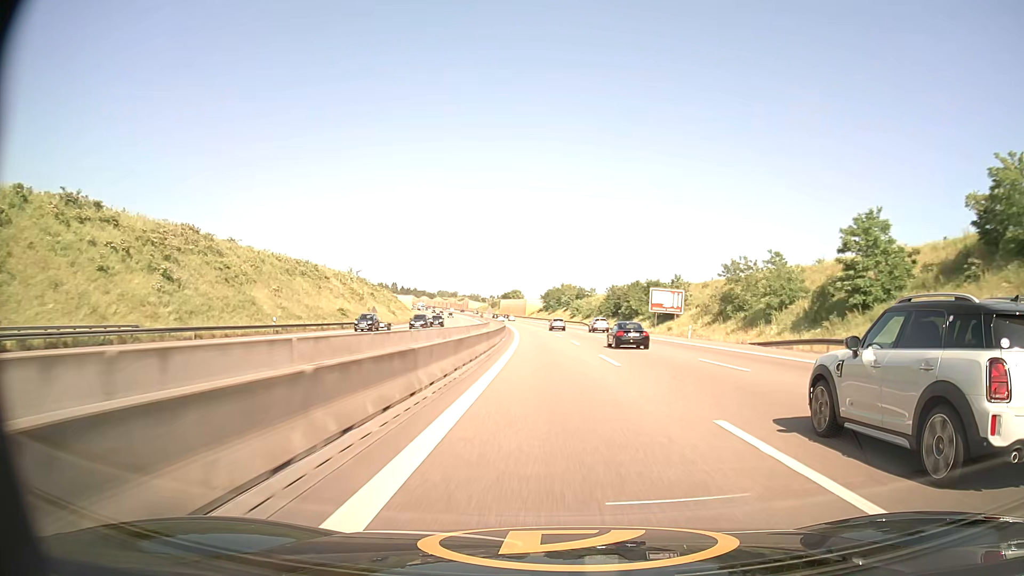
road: motorway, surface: asphalt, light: Day
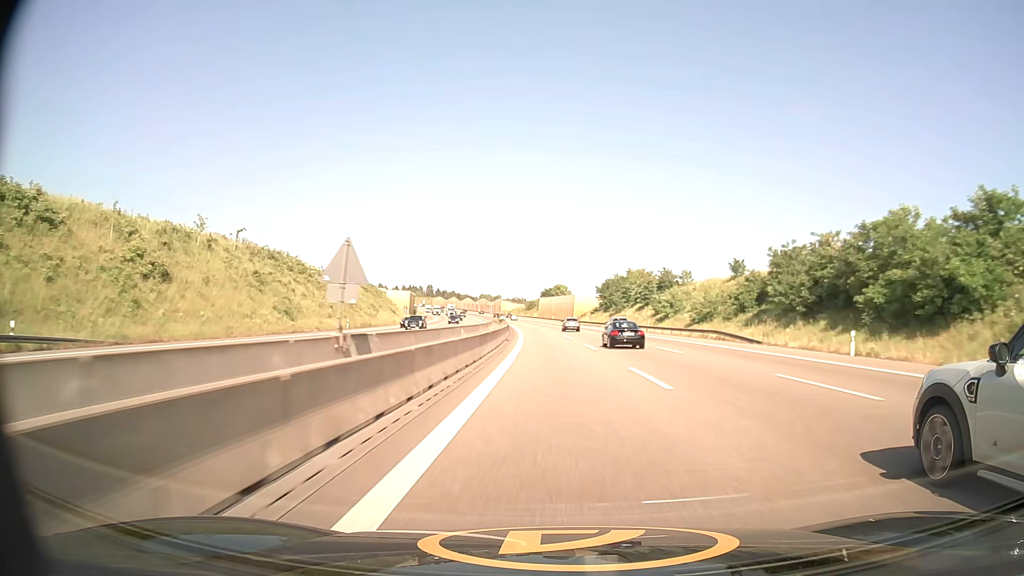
(-2.9, +79.0) m; -4°
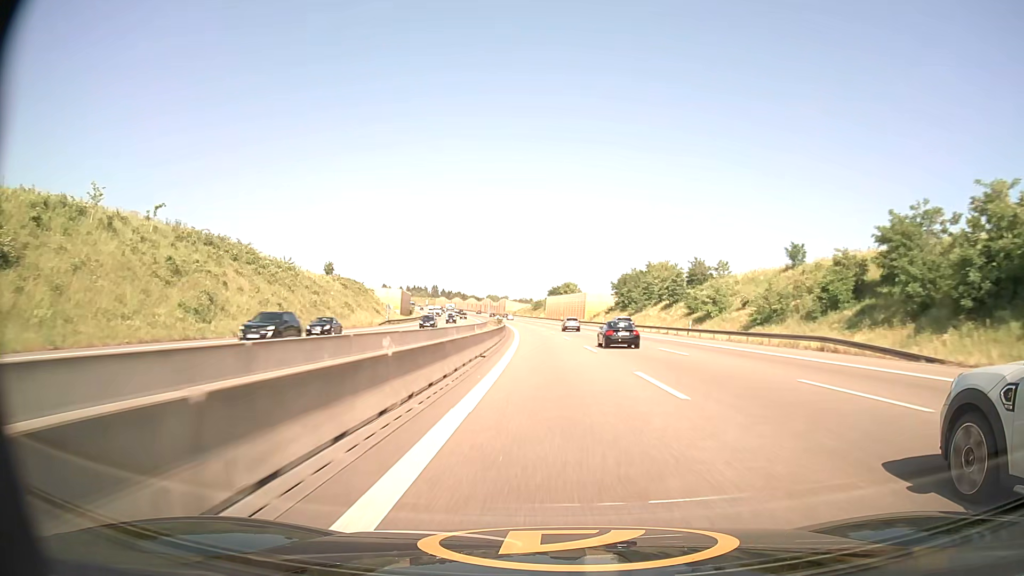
(-0.1, +19.7) m; -1°
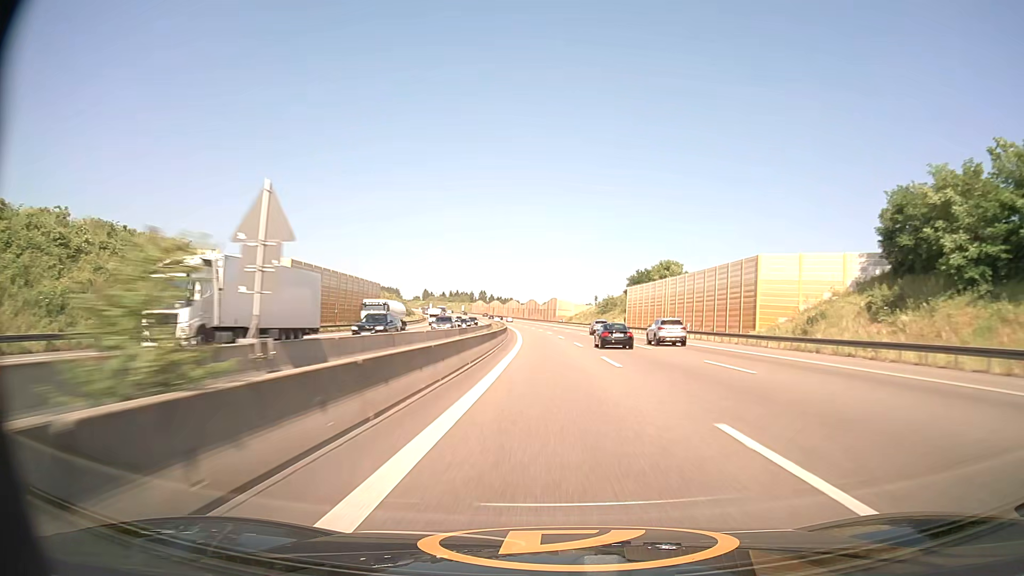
(-4.2, +97.6) m; -5°
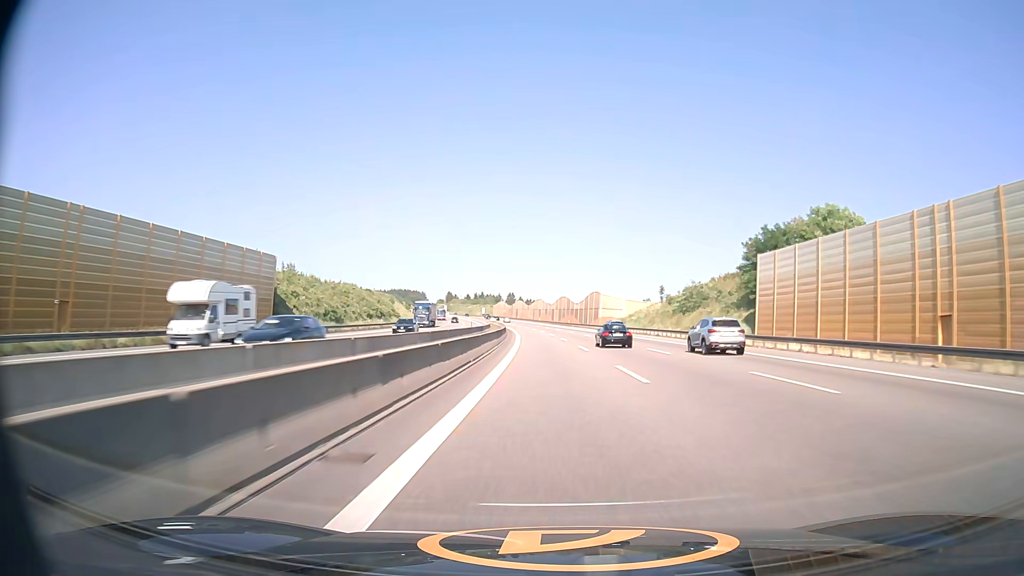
(-1.5, +58.9) m; -3°
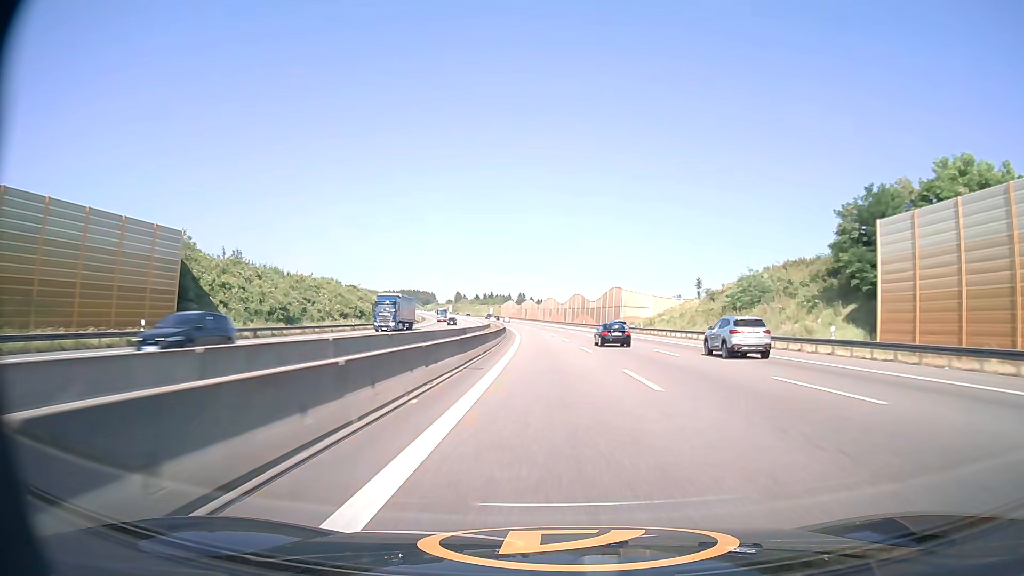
(-0.2, +19.9) m; -1°
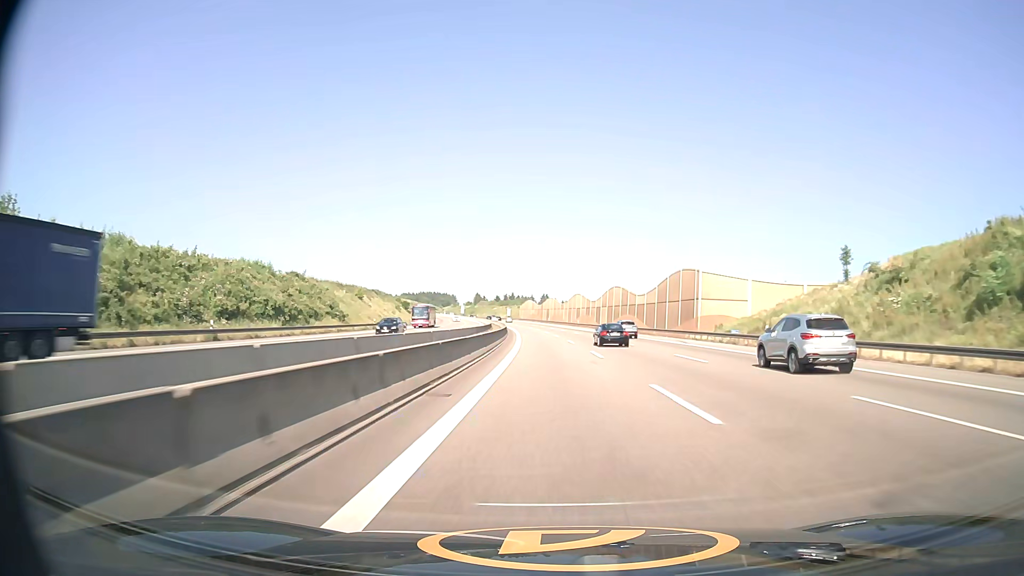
(-0.7, +40.3) m; -2°
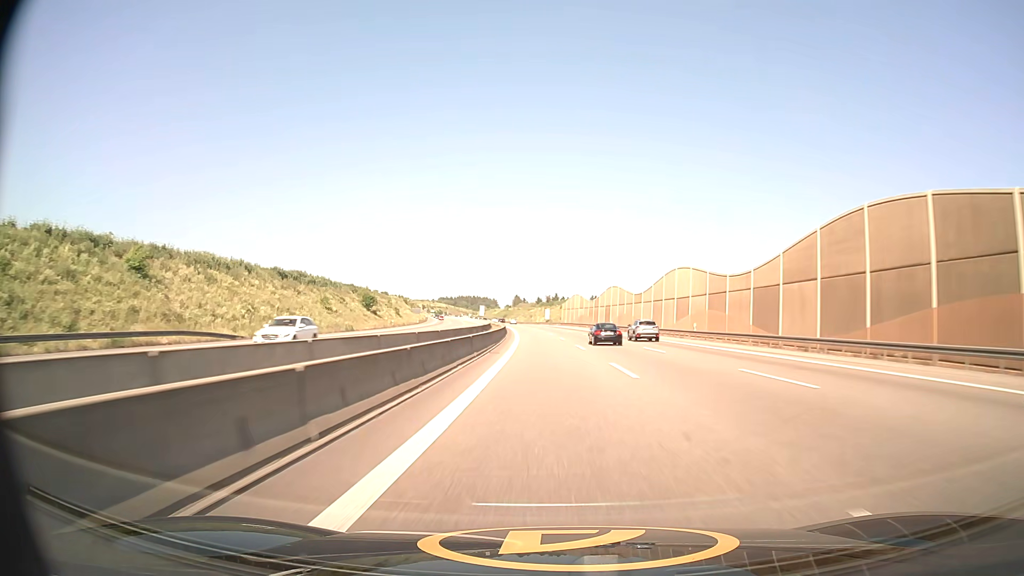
(-2.7, +81.6) m; -4°
(0, +10) (0, +20) (0, +30) (-1, +40) (-1, +50) (-2, +60) (-2, +70) (-3, +80) (-4, +90) (-5, +100) m
